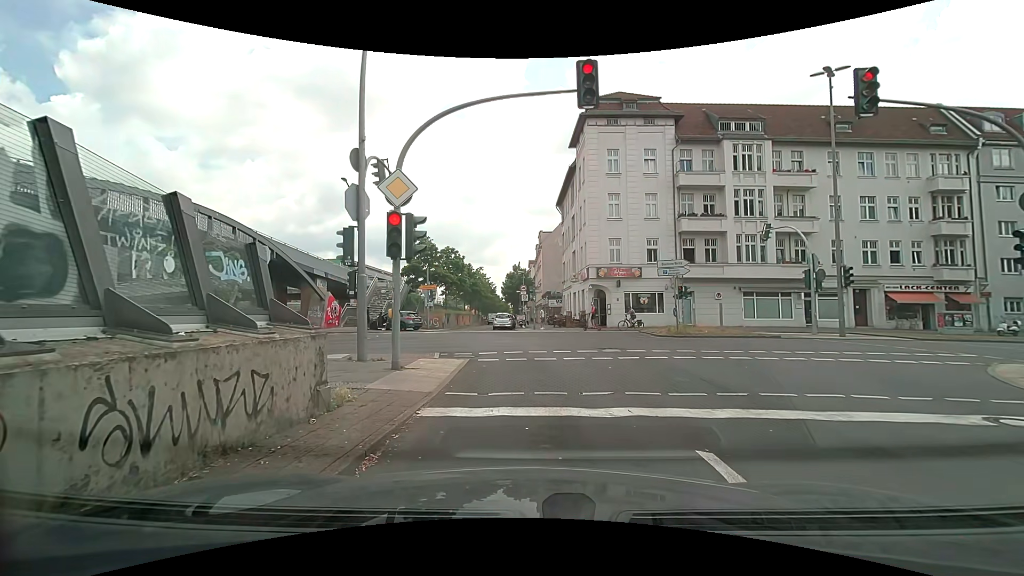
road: motorway_link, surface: asphalt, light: Day
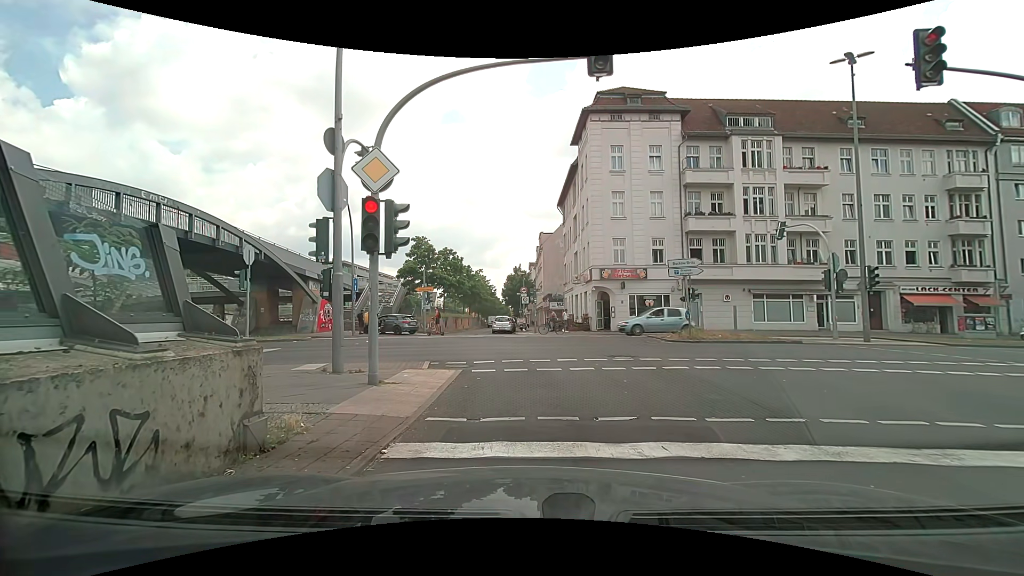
(0.0, +1.4) m; 0°
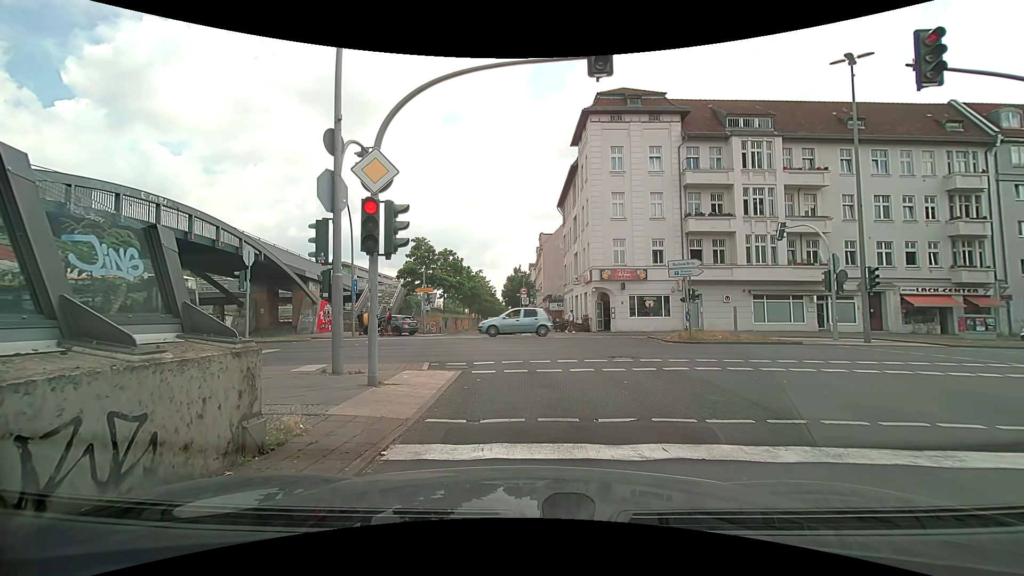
(0.0, +0.1) m; 0°
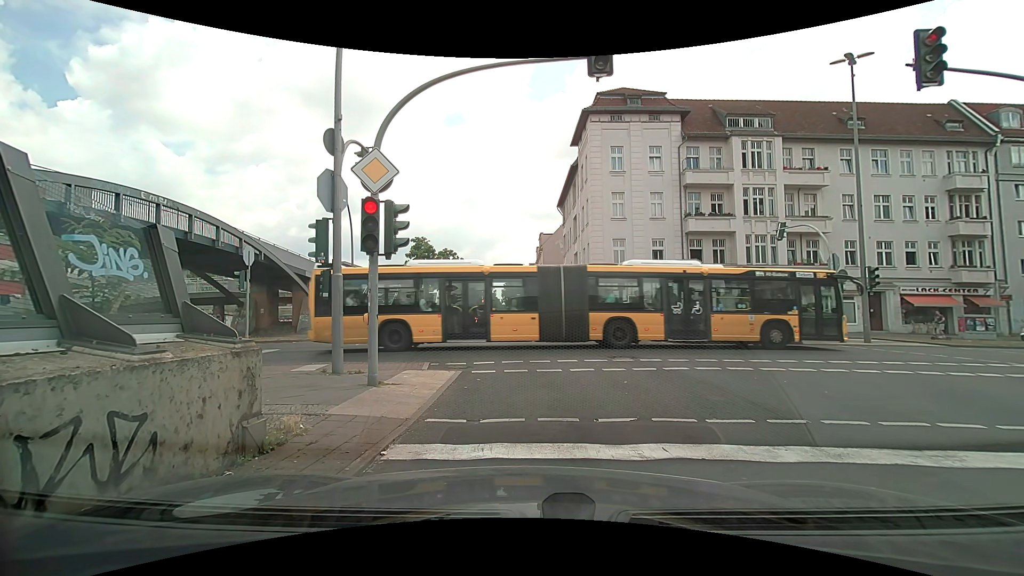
(0.0, +0.1) m; 0°
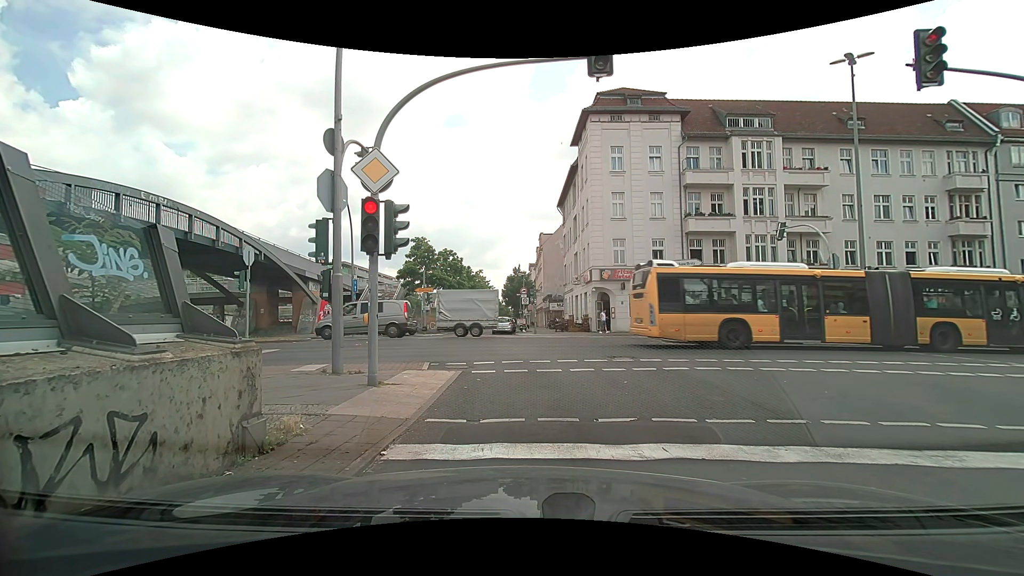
(0.0, 0.0) m; 0°
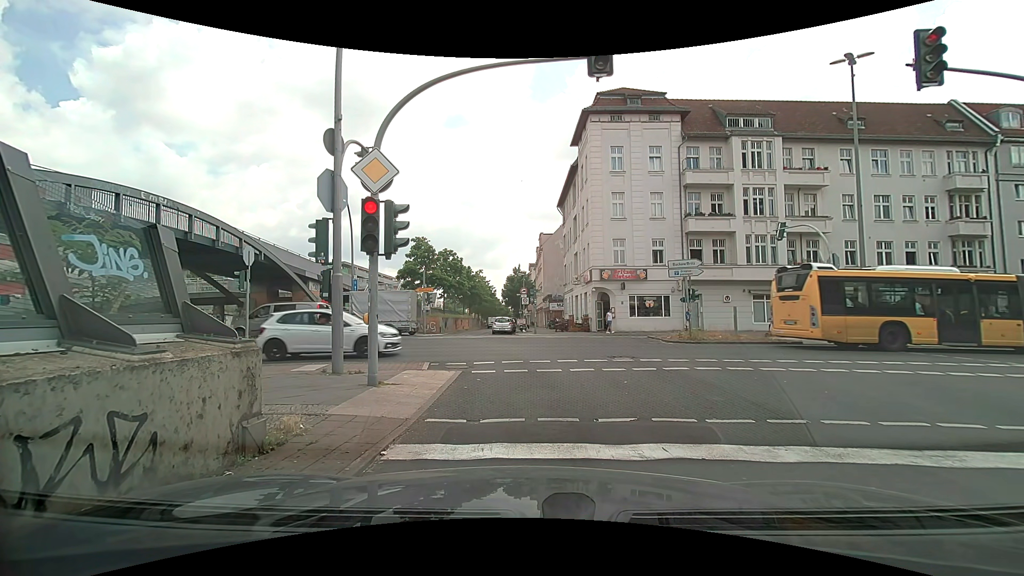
(0.0, 0.0) m; 0°
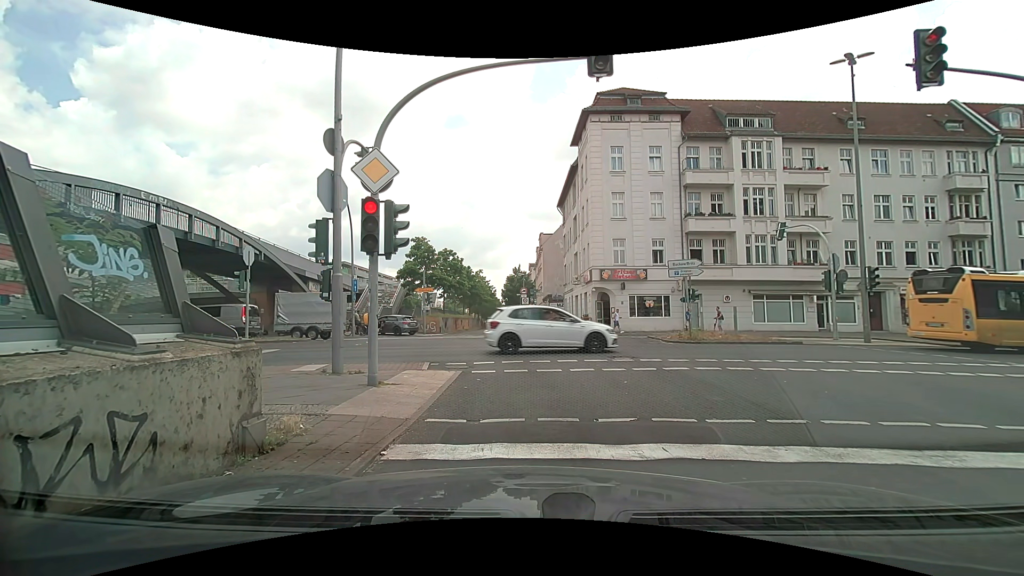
(0.0, 0.0) m; 0°
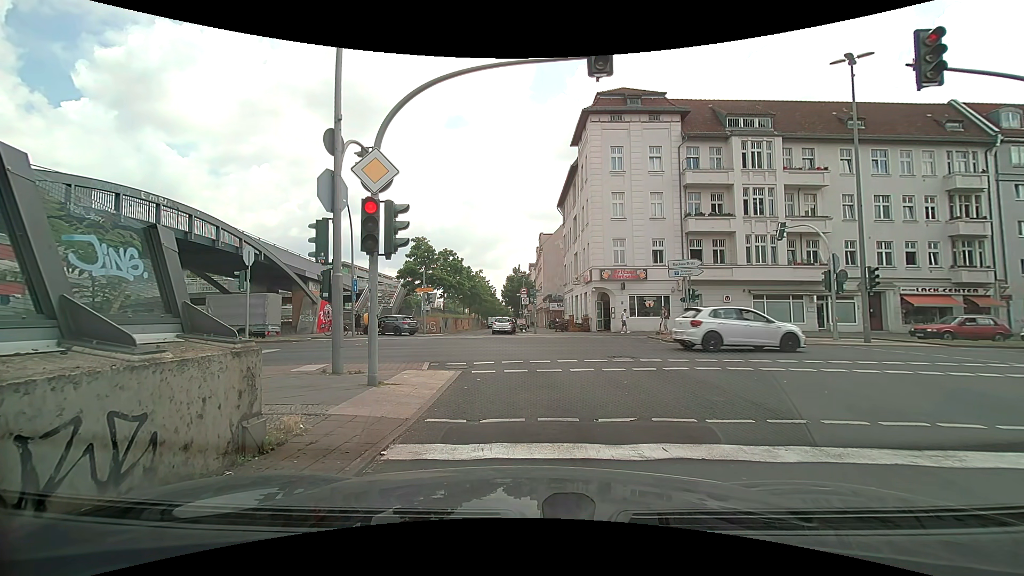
(0.0, 0.0) m; 0°
